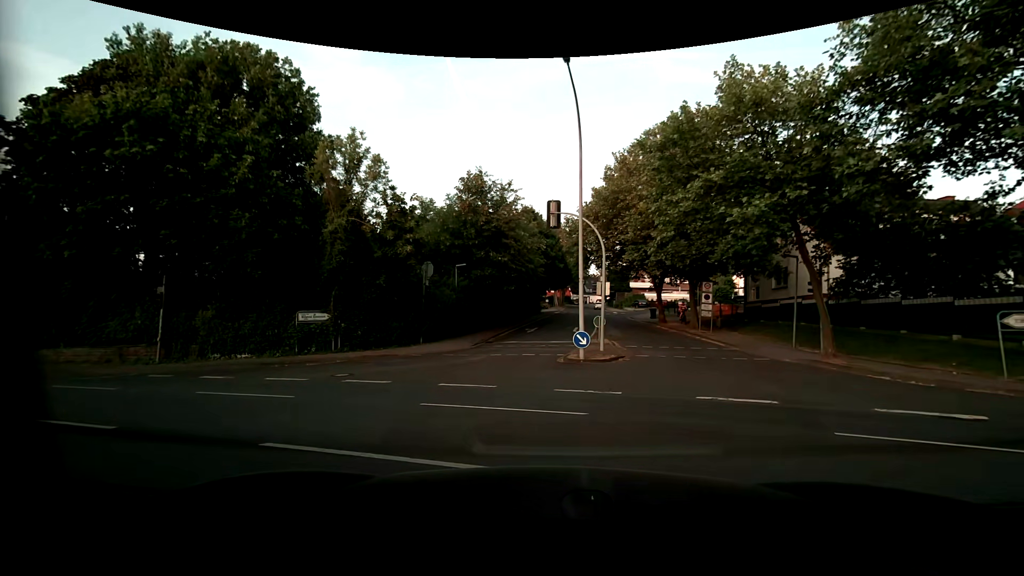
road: residential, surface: asphalt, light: Day
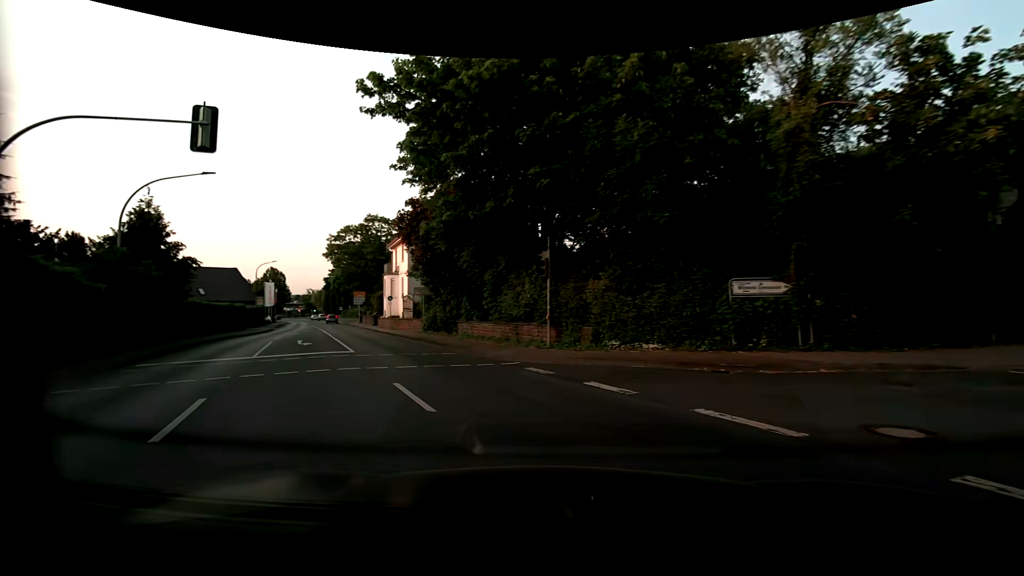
(-4.0, +8.7) m; -45°
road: primary
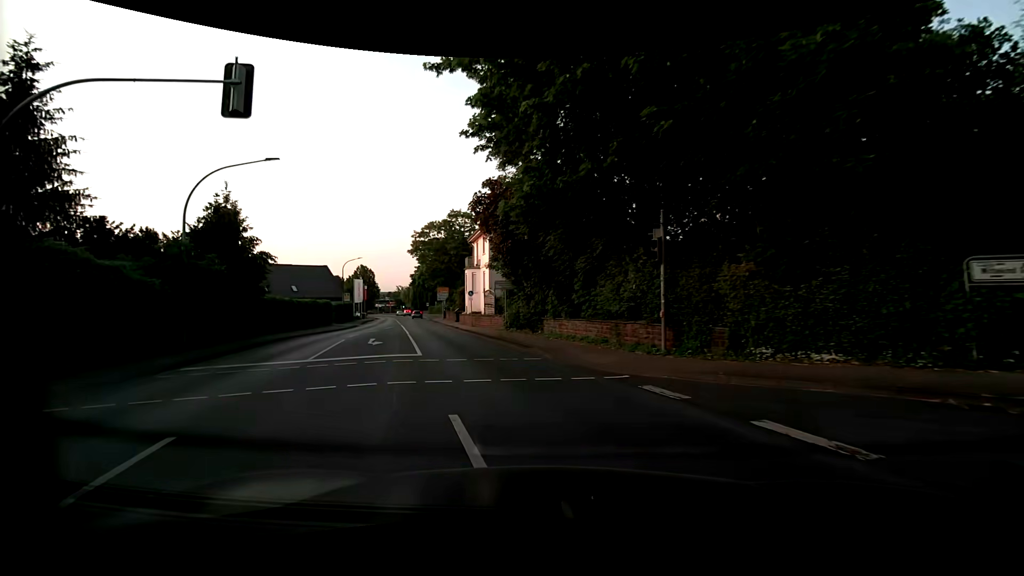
(-0.4, +3.5) m; -10°
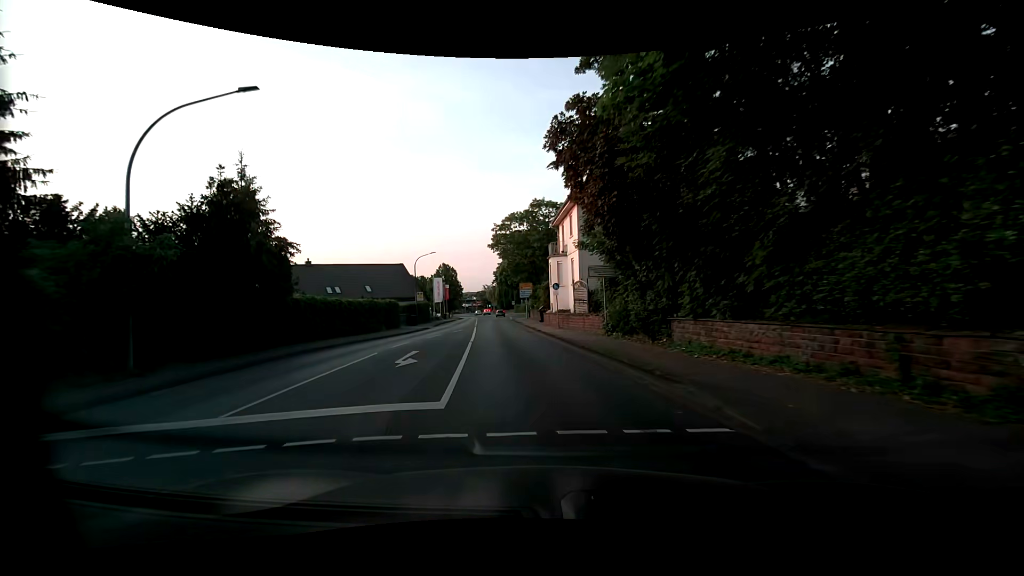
(-0.9, +8.4) m; -10°
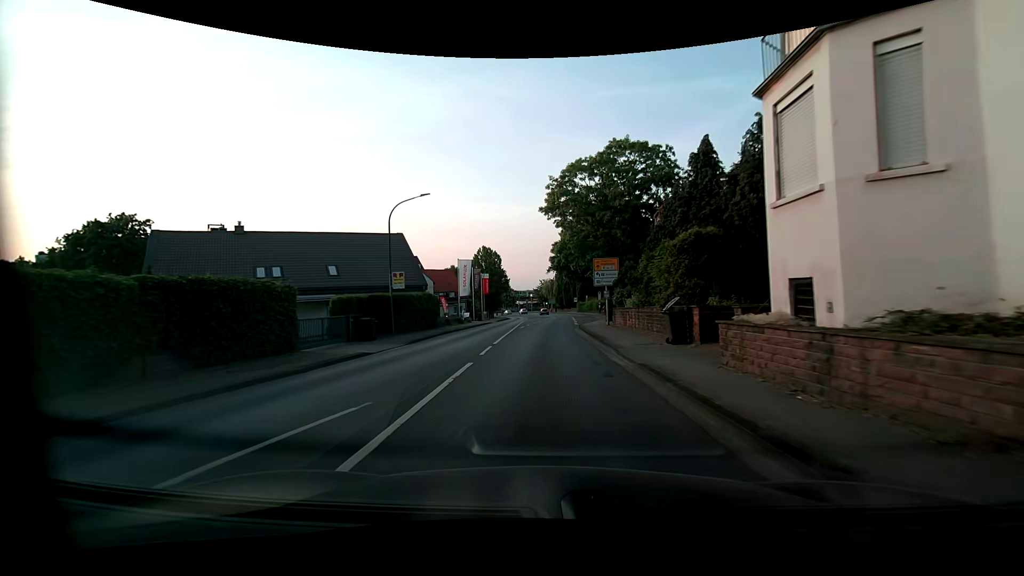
(-2.6, +28.5) m; -8°
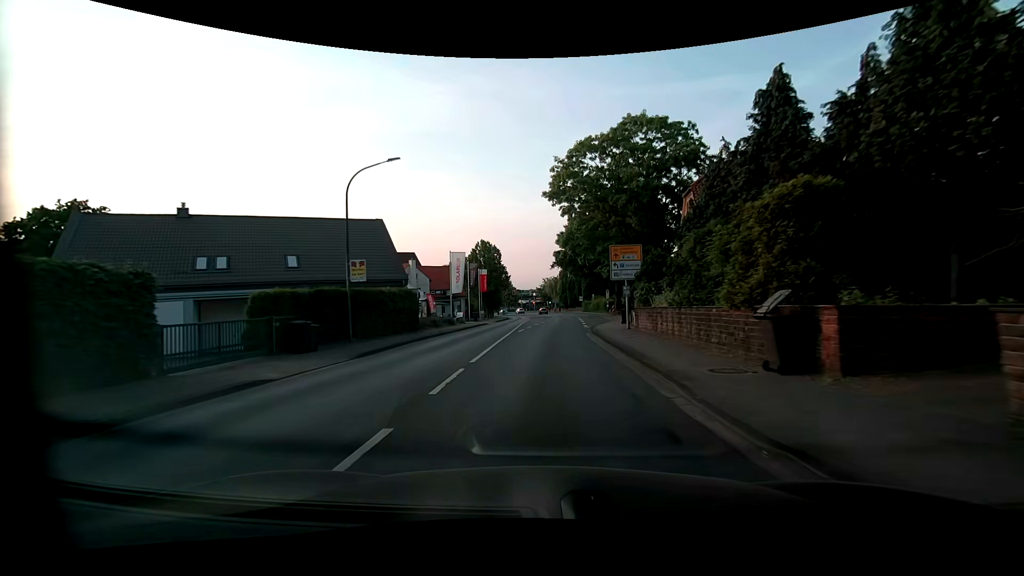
(0.0, +6.7) m; -1°
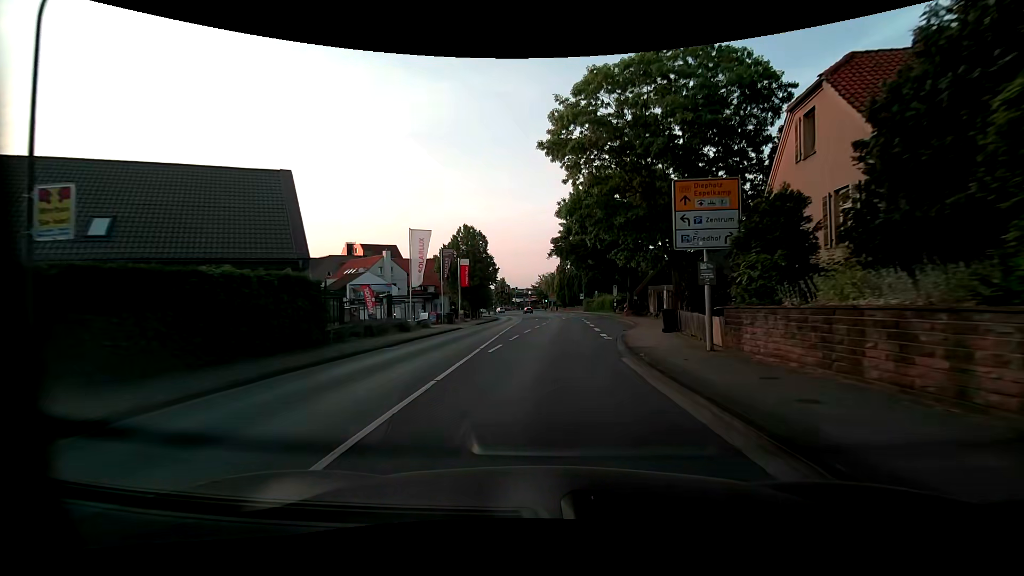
(+0.1, +13.5) m; +1°
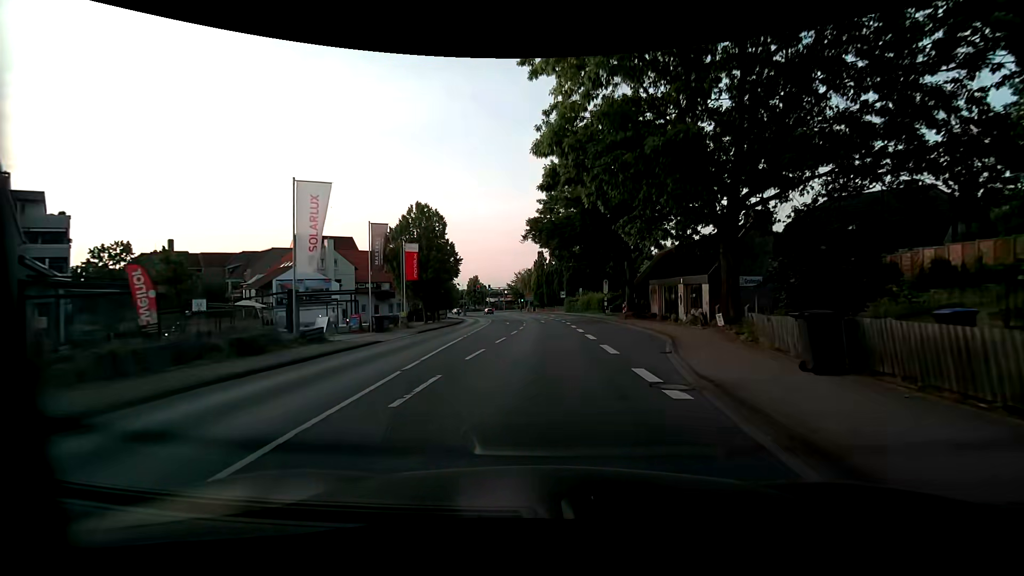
(+0.3, +13.7) m; +3°
(0, +10) (0, +20) (0, +30) (0, +40) (0, +50) (-1, +60) (-2, +70) (-3, +80) (-5, +90) (-7, +99) m
